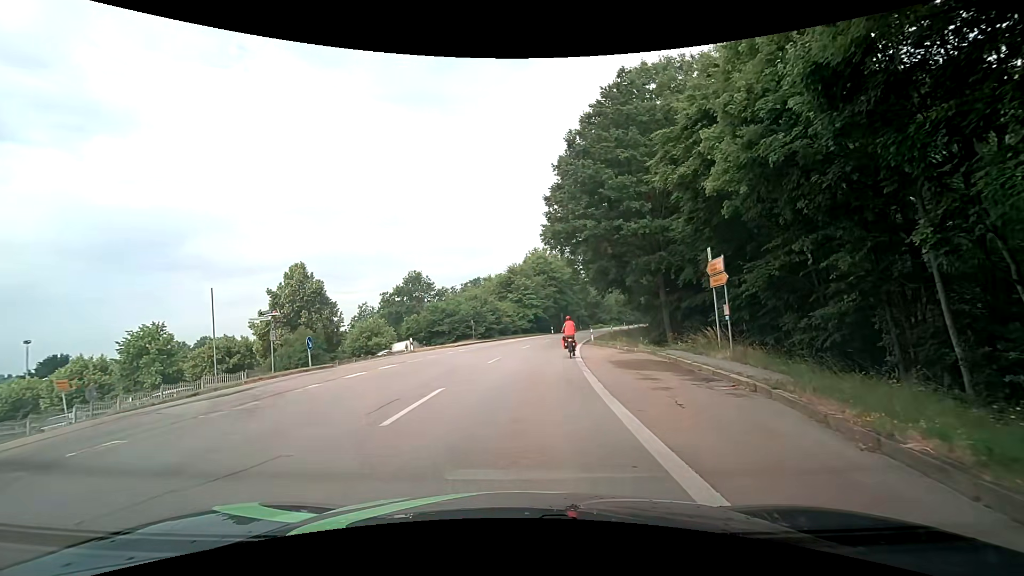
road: secondary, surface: asphalt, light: Day
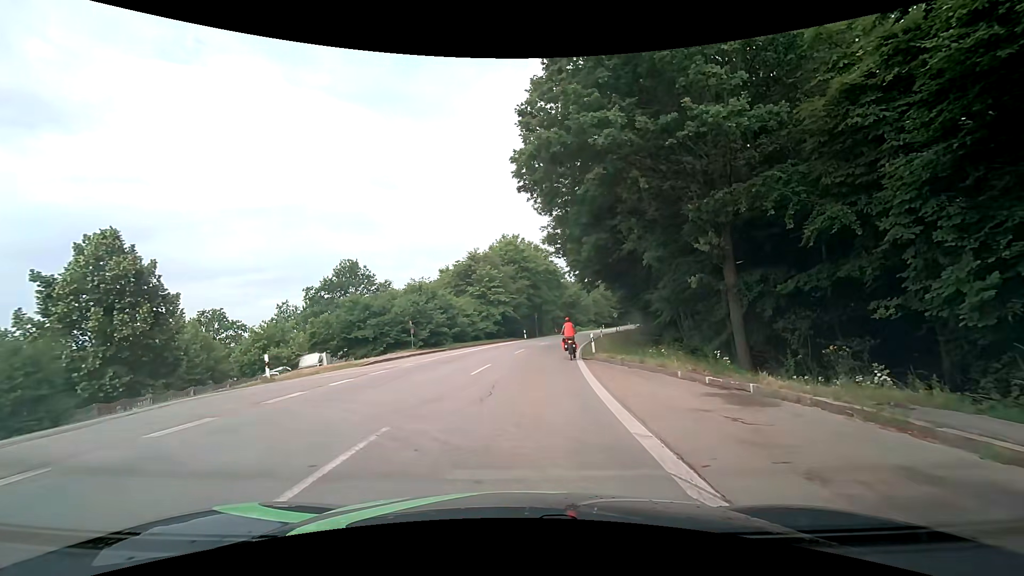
(+0.6, +15.7) m; +4°
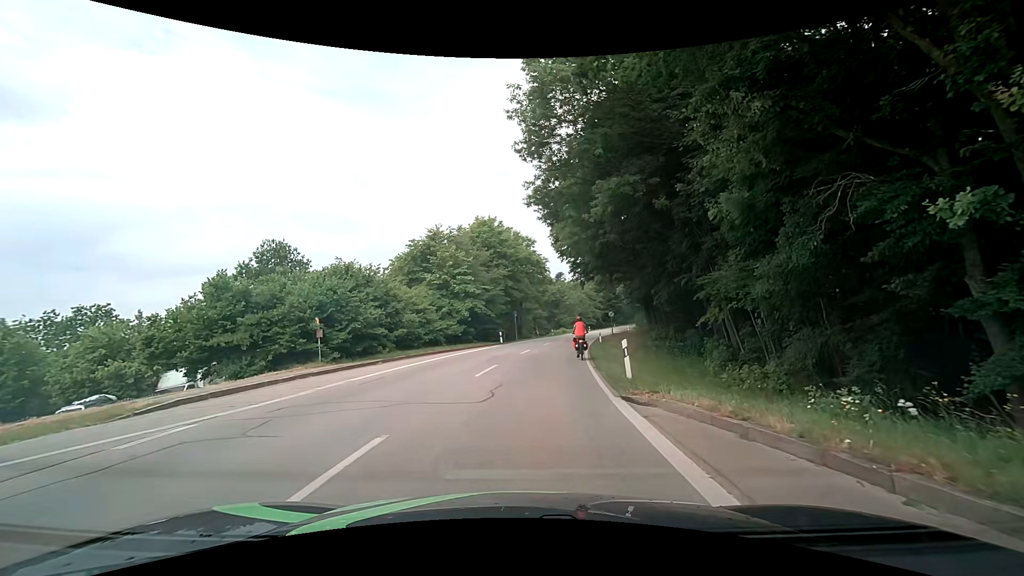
(+0.3, +12.6) m; +2°
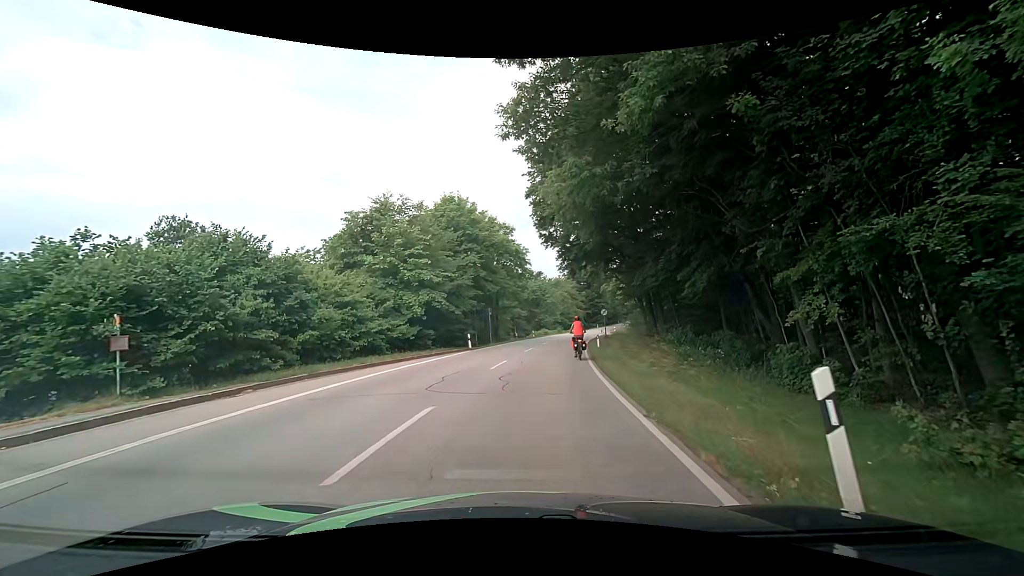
(+0.3, +9.6) m; +2°
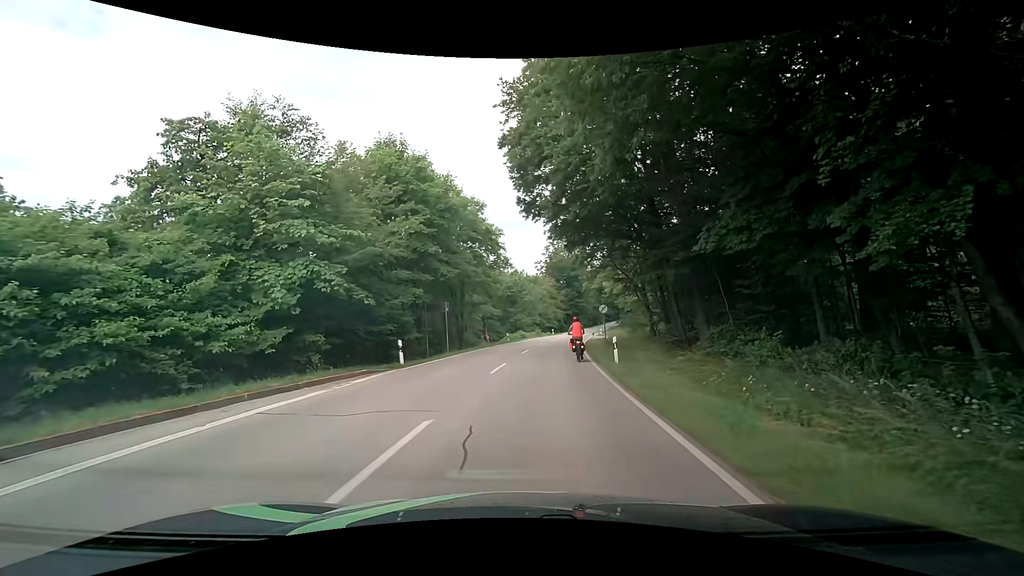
(+0.6, +12.9) m; +4°
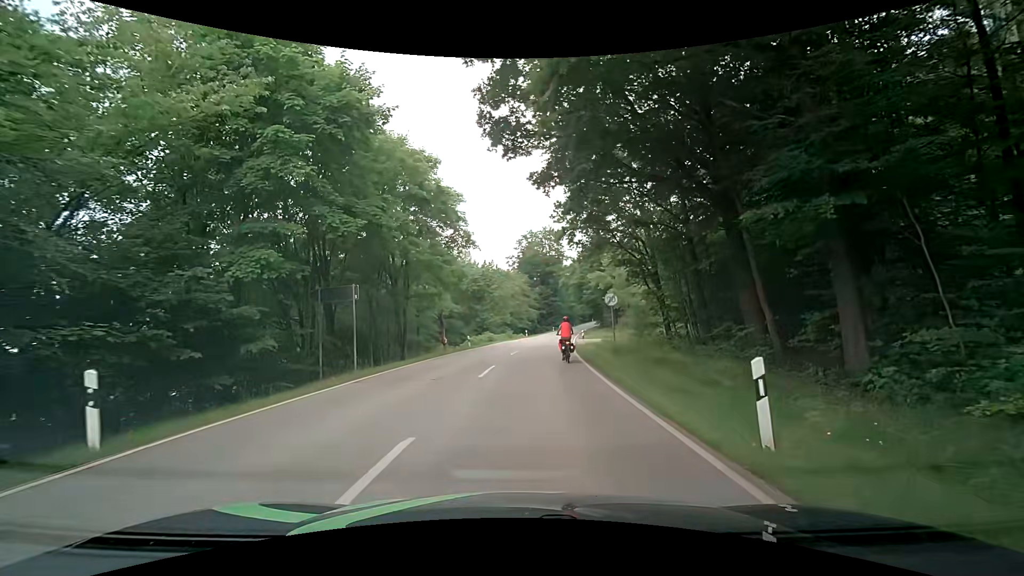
(+0.5, +13.0) m; +4°
